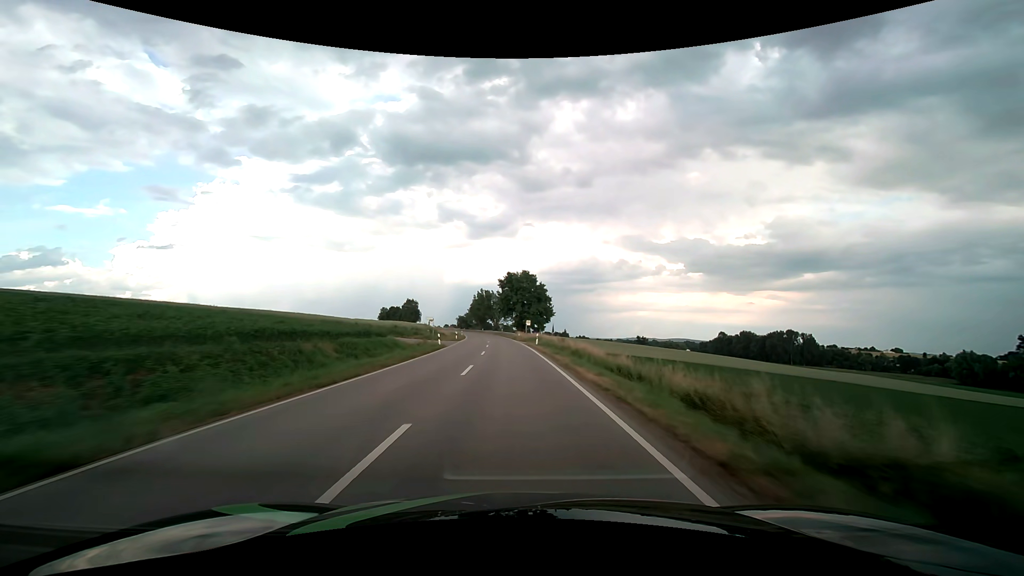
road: secondary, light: Day
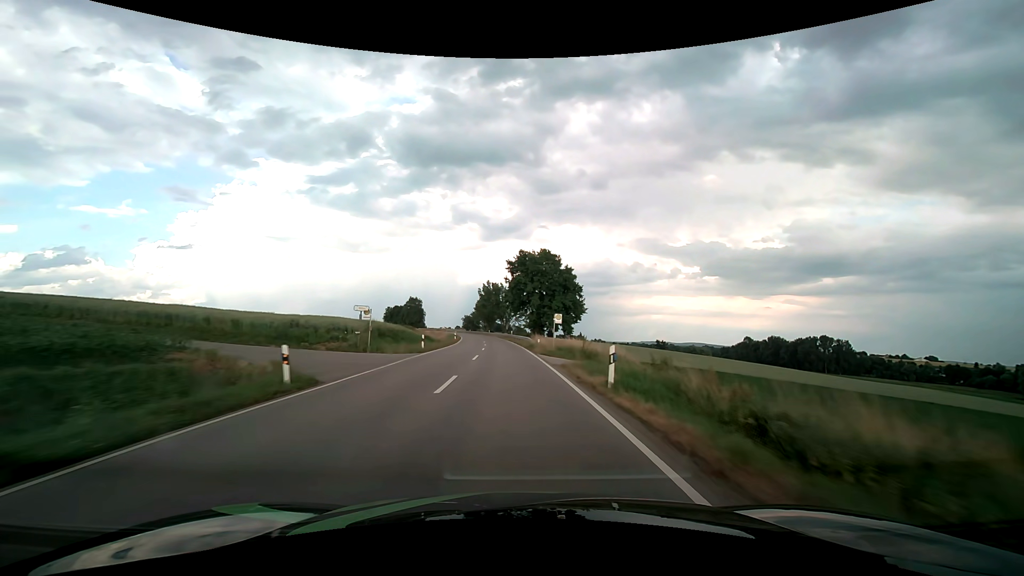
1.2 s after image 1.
(-0.3, +28.6) m; -1°
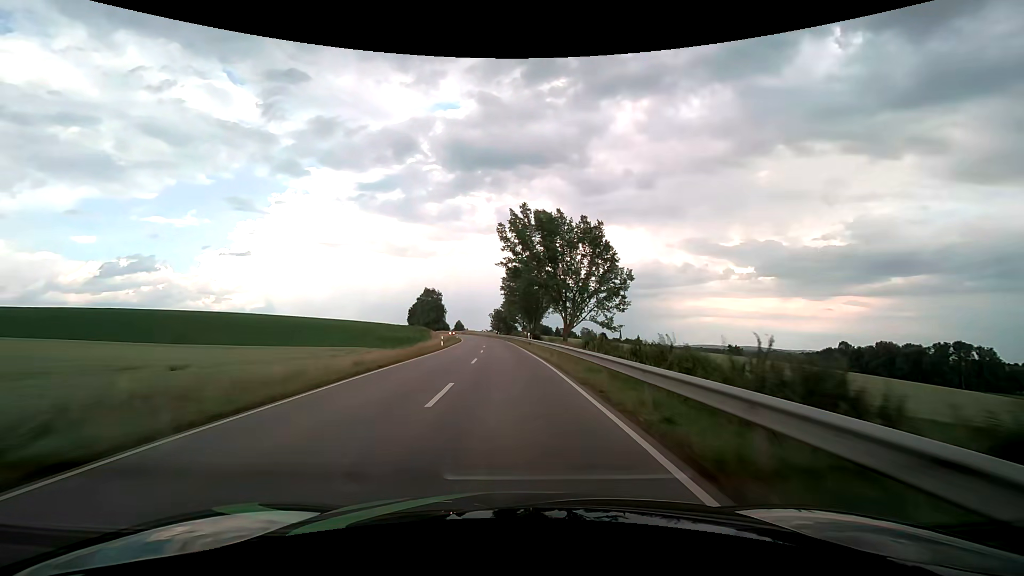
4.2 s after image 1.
(-3.6, +74.2) m; -5°
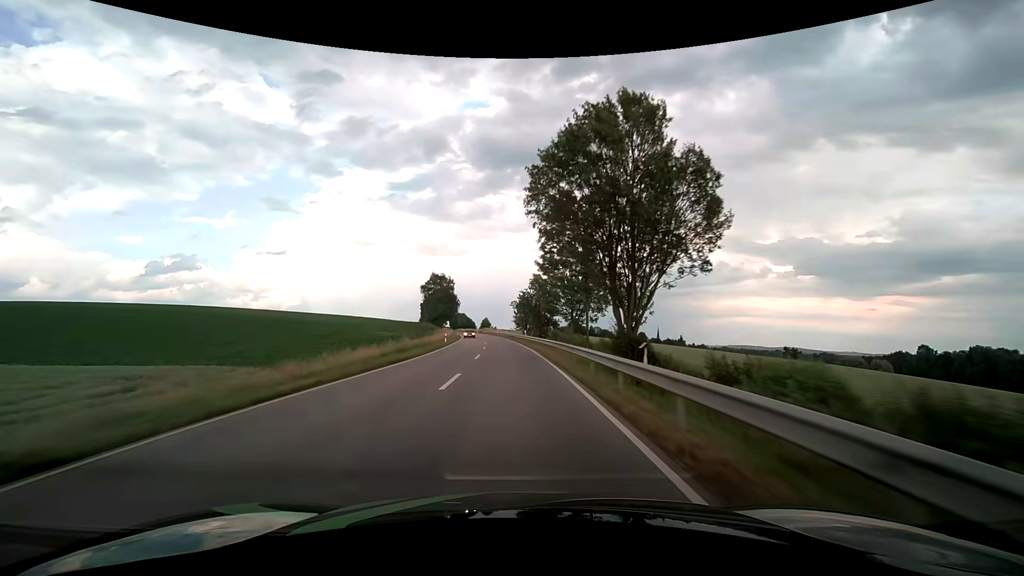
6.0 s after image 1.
(-1.3, +46.2) m; -3°
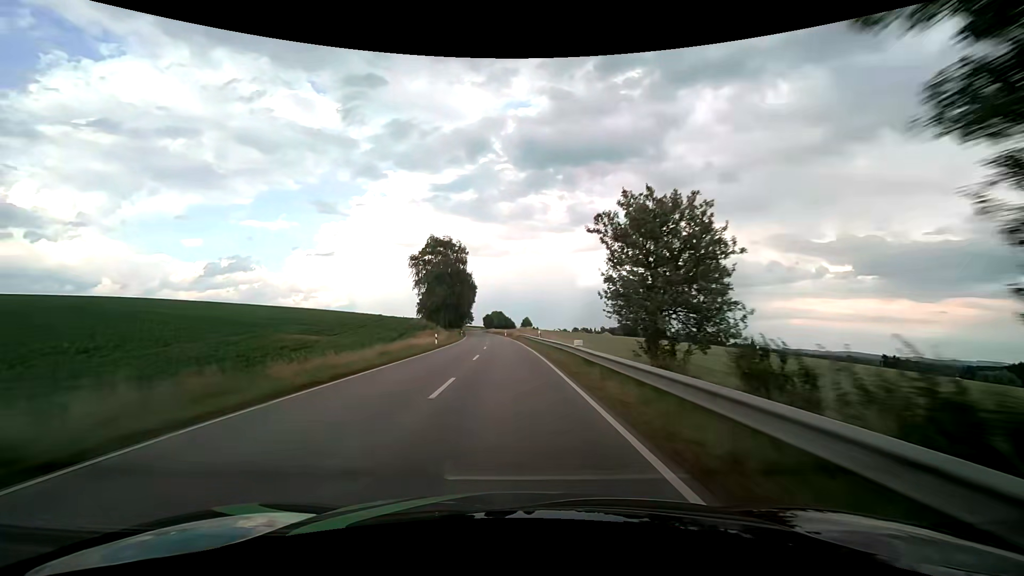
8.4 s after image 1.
(-2.5, +61.5) m; -5°
